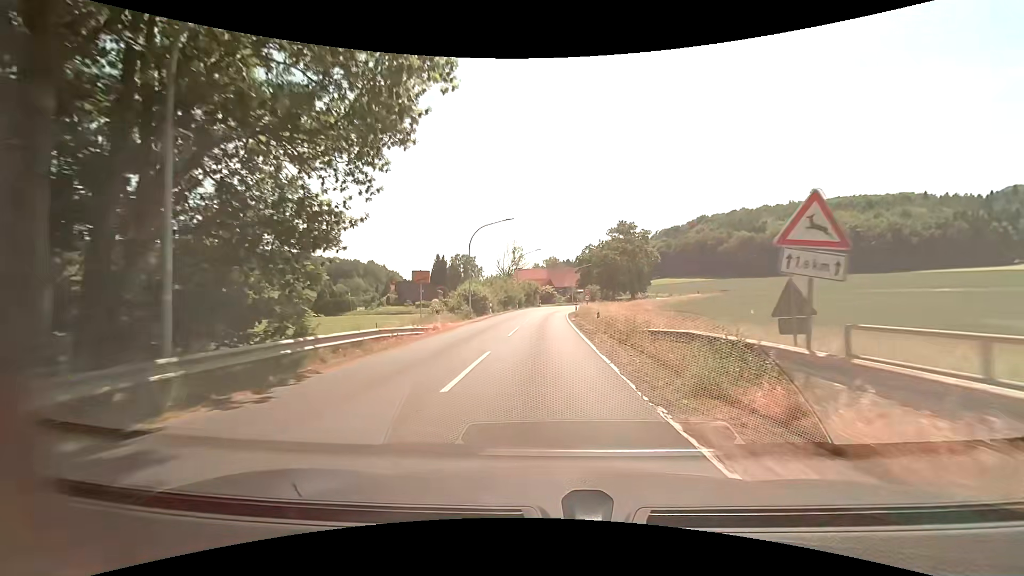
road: secondary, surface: asphalt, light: Day
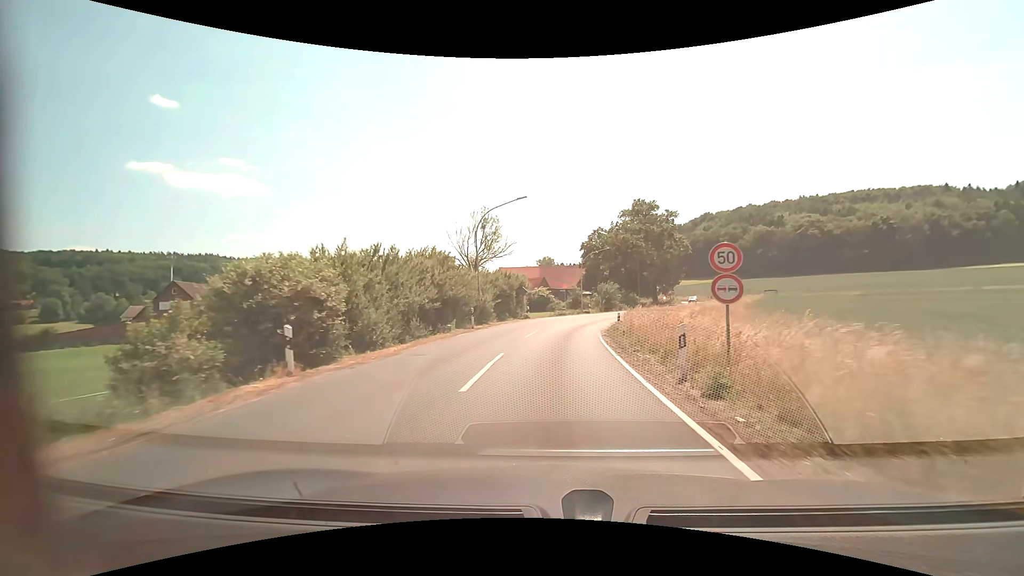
(+0.2, +35.2) m; +1°
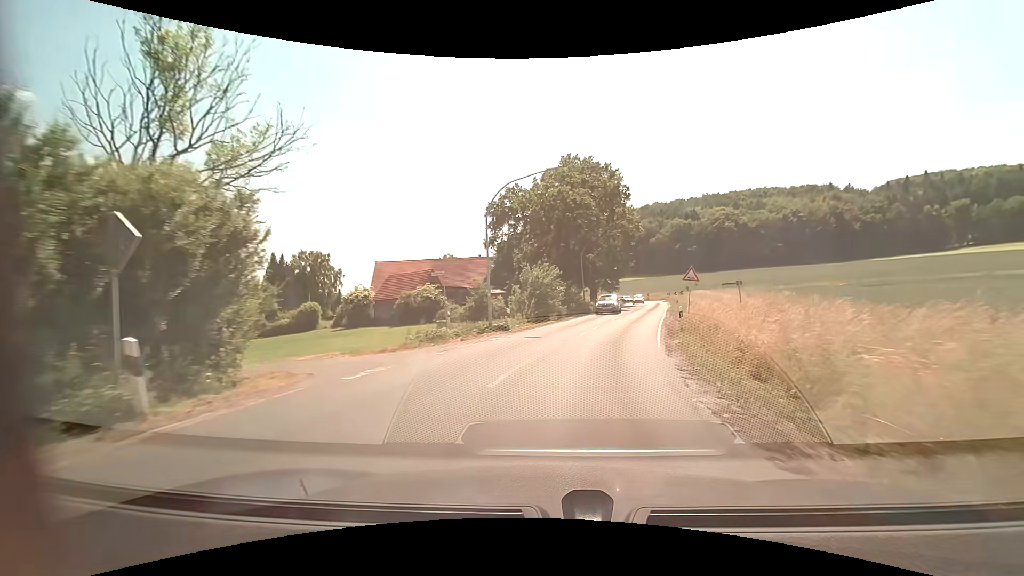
(+2.3, +35.5) m; +10°
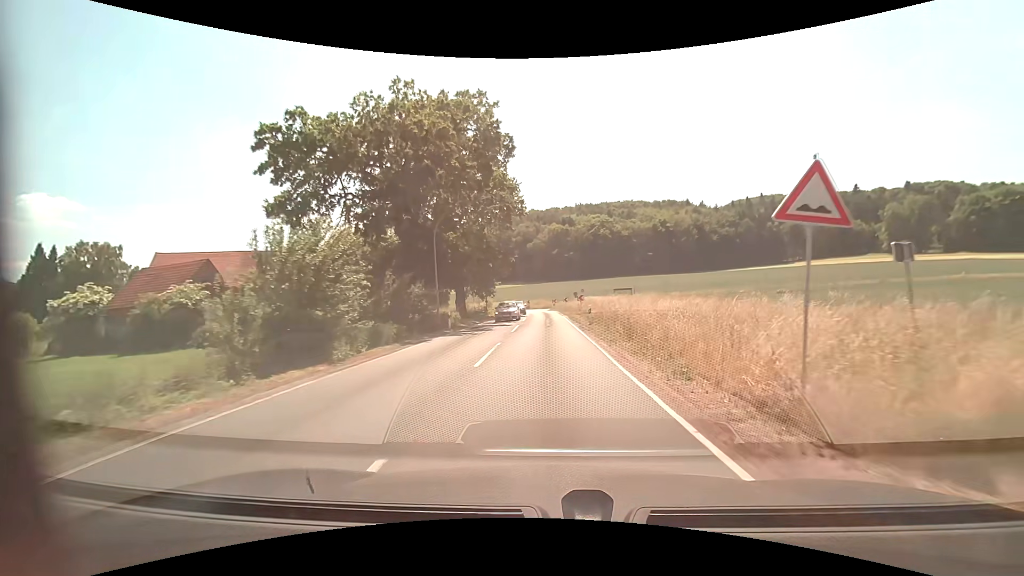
(+2.5, +20.8) m; +14°
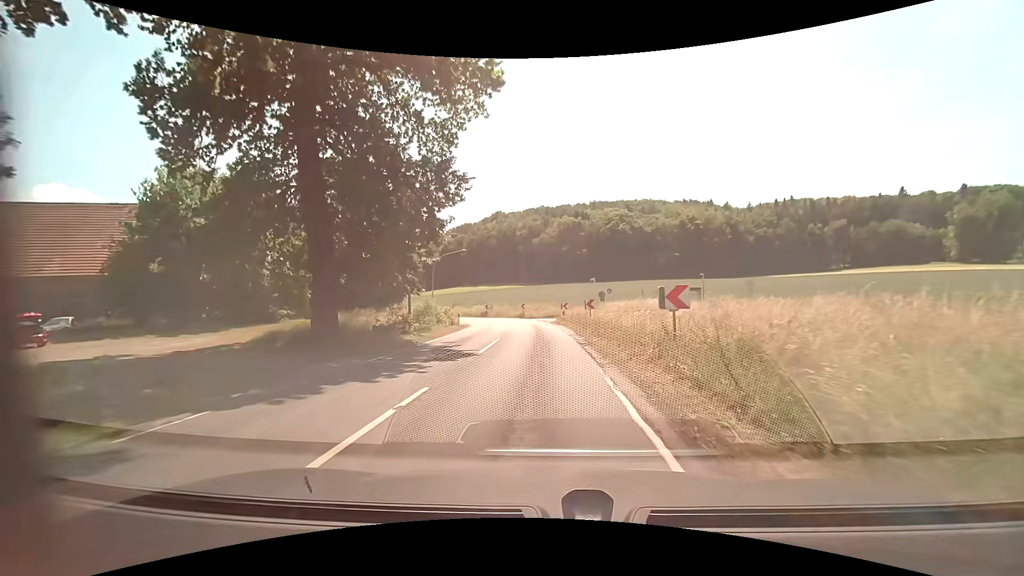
(+0.5, +32.6) m; 0°
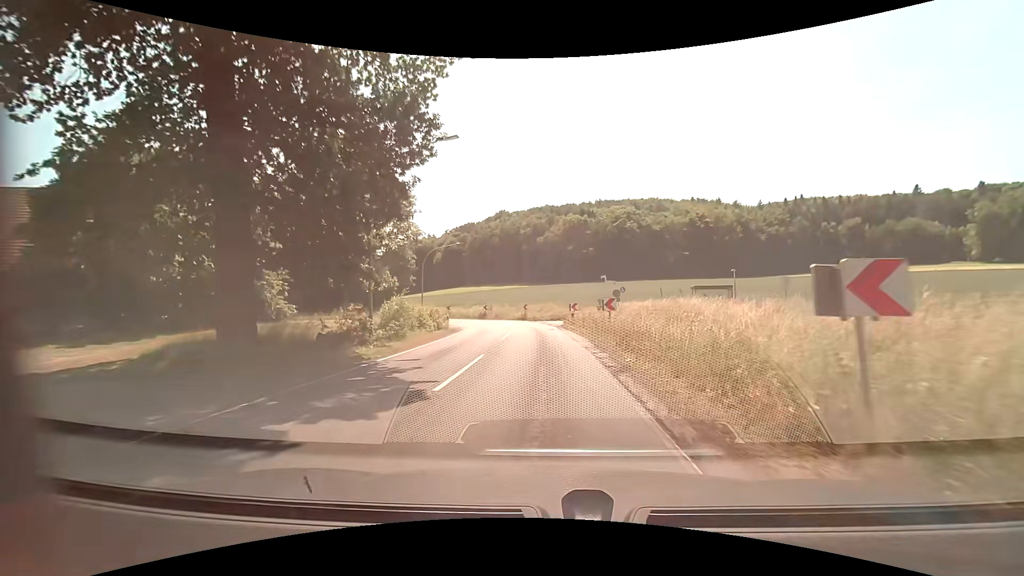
(-0.1, +6.2) m; -1°
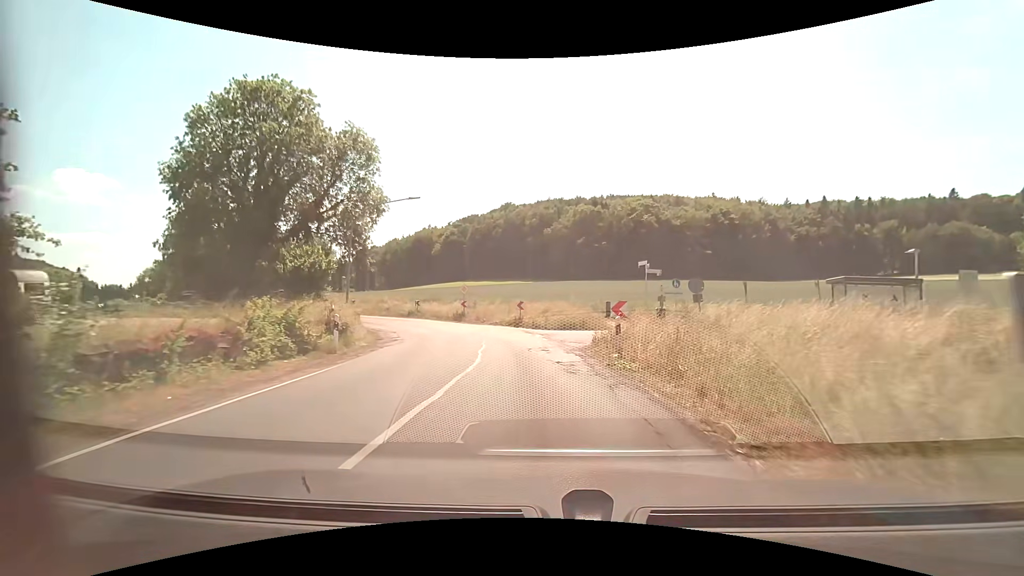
(-0.1, +18.2) m; -1°
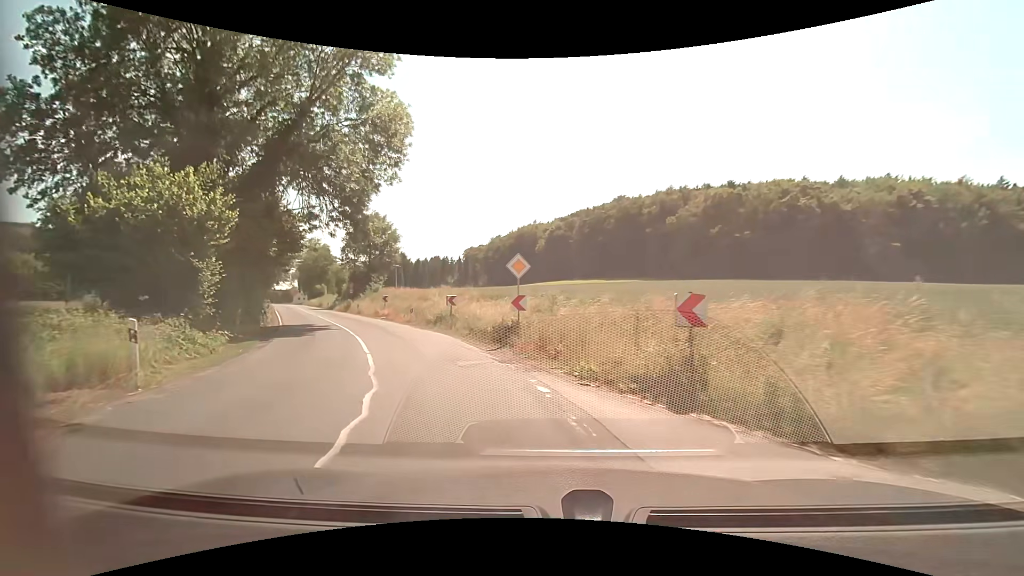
(-1.6, +23.4) m; -12°
(-1, +10) (-5, +19) (-10, +28) (-14, +37) (-19, +45) (-25, +54) (-30, +63) (-35, +71) (-40, +80) (-45, +89) m
